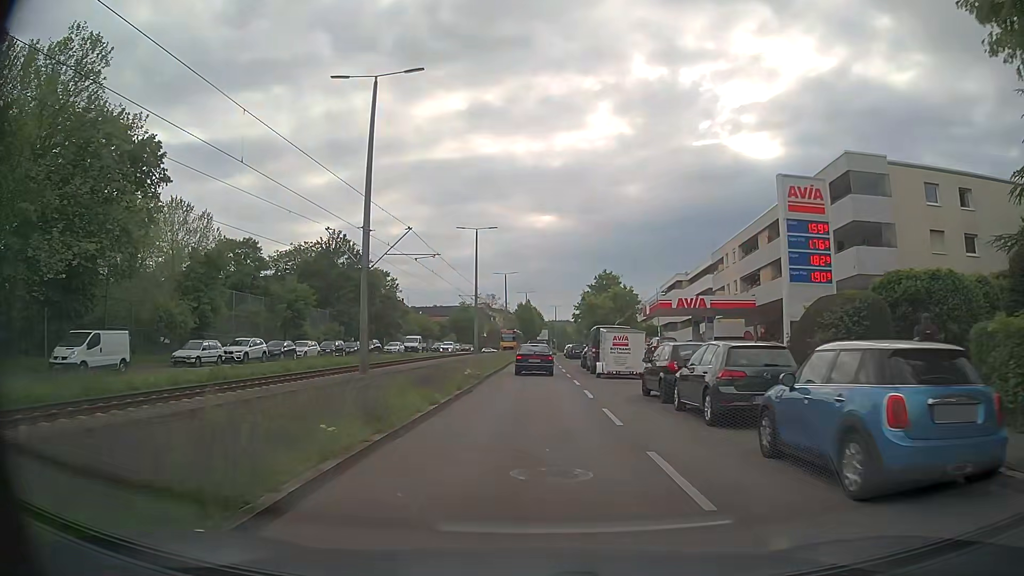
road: secondary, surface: asphalt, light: Day
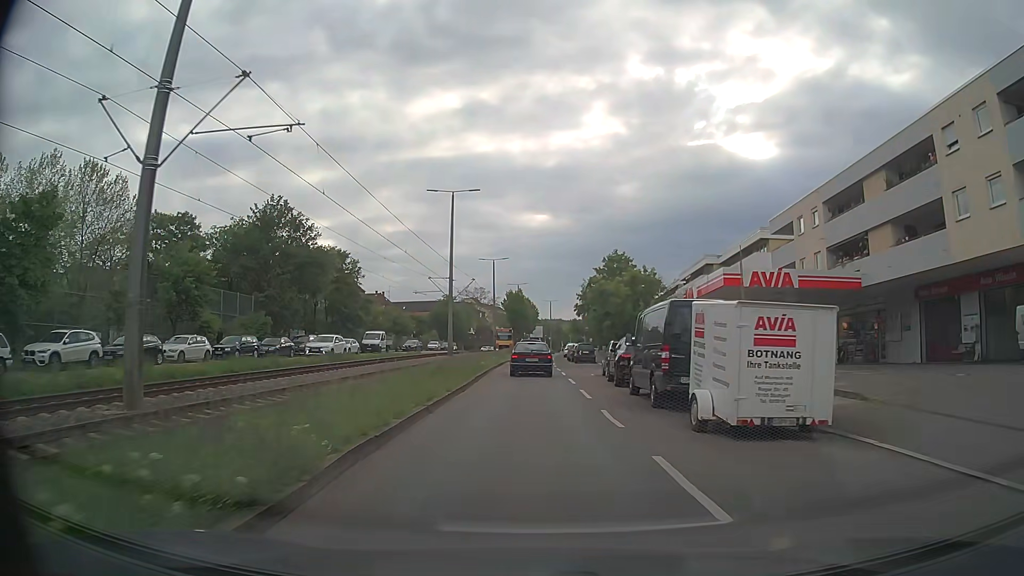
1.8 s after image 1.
(+0.3, +18.5) m; +2°
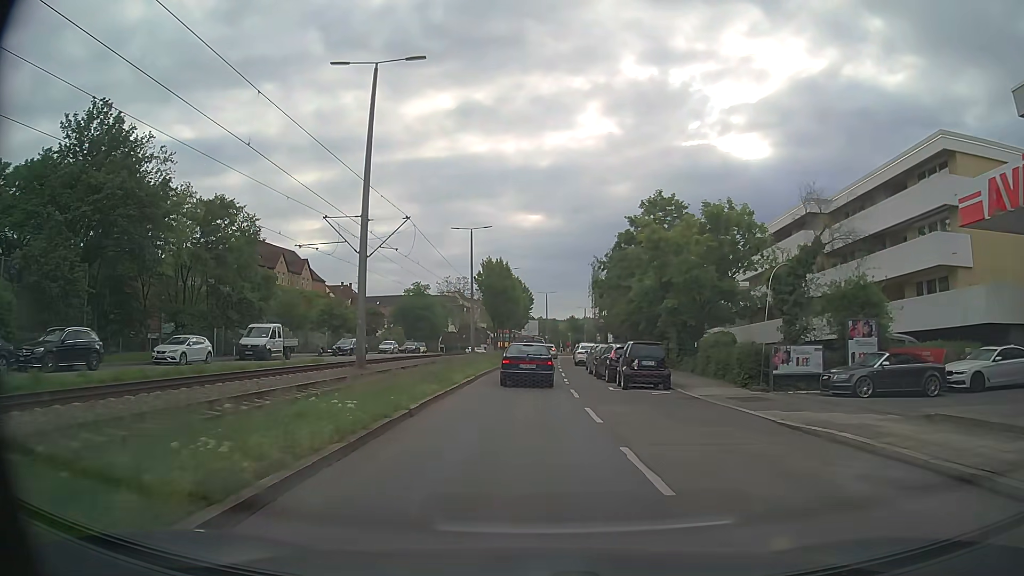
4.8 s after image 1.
(-0.1, +29.0) m; +1°
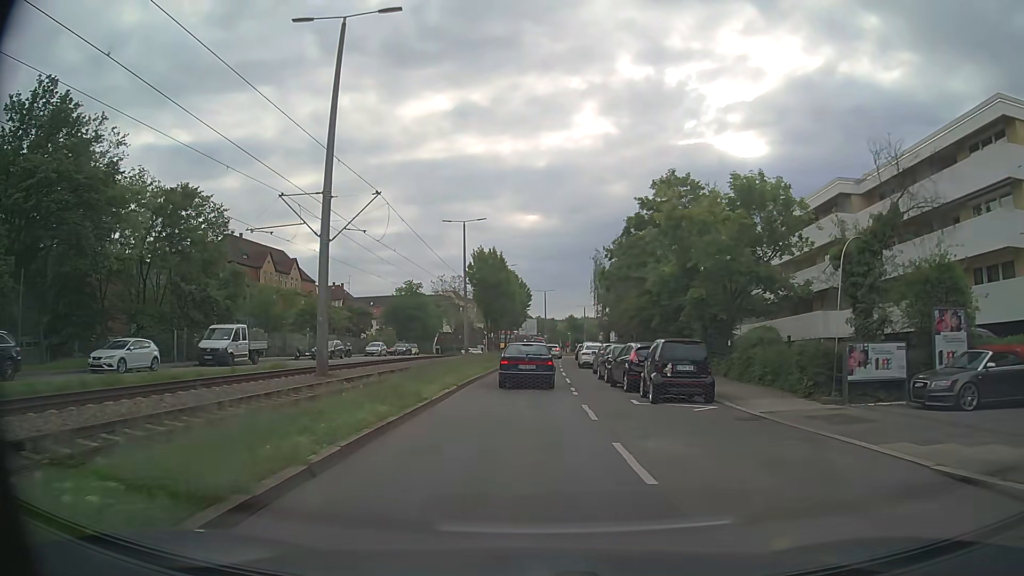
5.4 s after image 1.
(0.0, +5.4) m; 0°
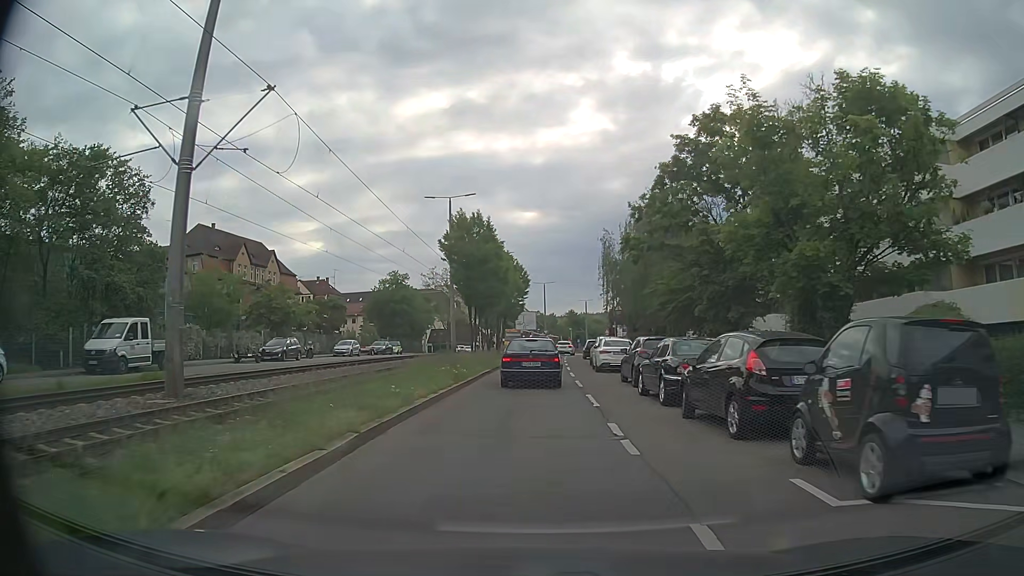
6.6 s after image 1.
(-0.1, +10.8) m; 0°
